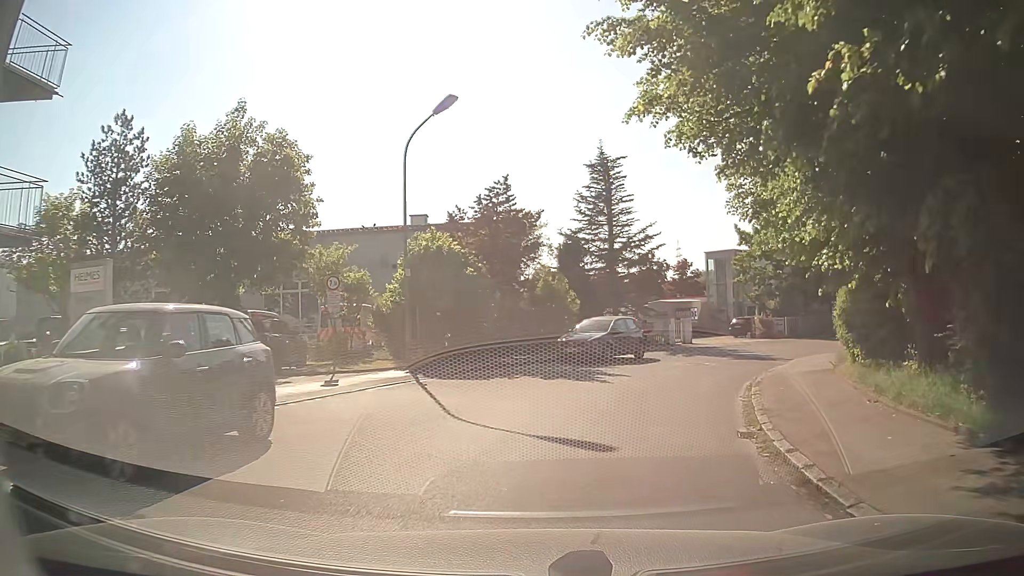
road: unclassified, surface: asphalt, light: Day
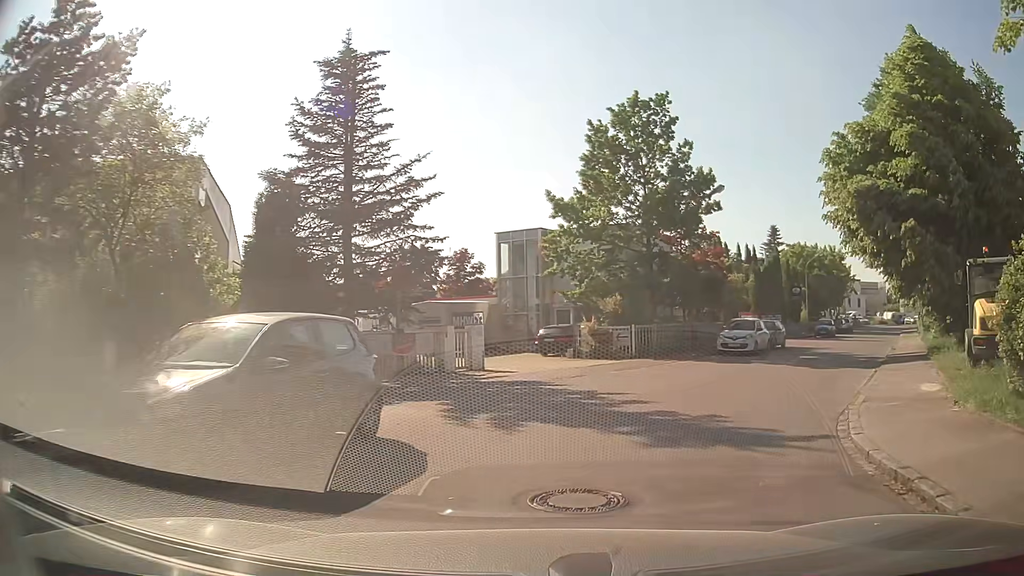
(+2.5, +15.9) m; +20°
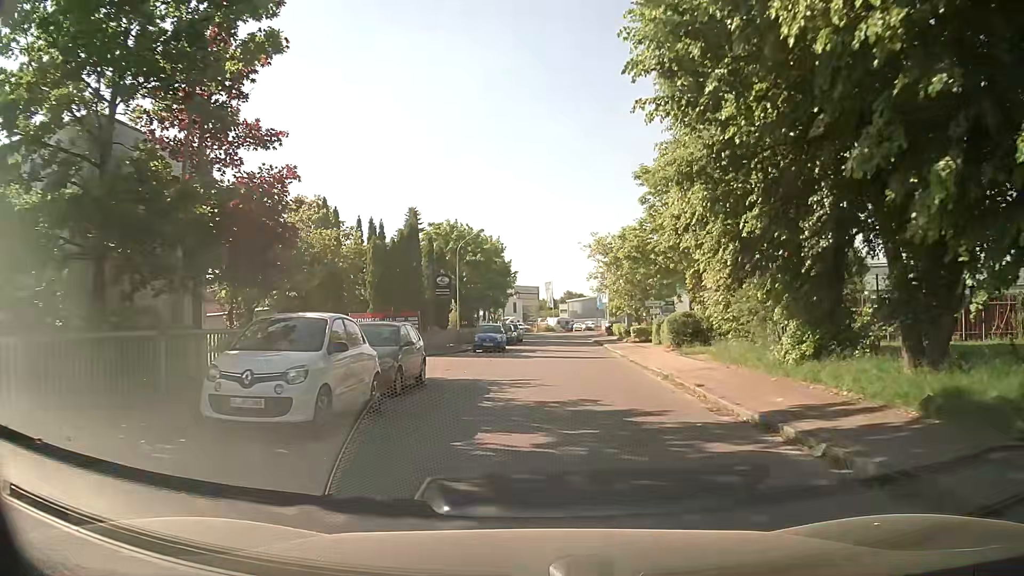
(+6.6, +18.9) m; +31°
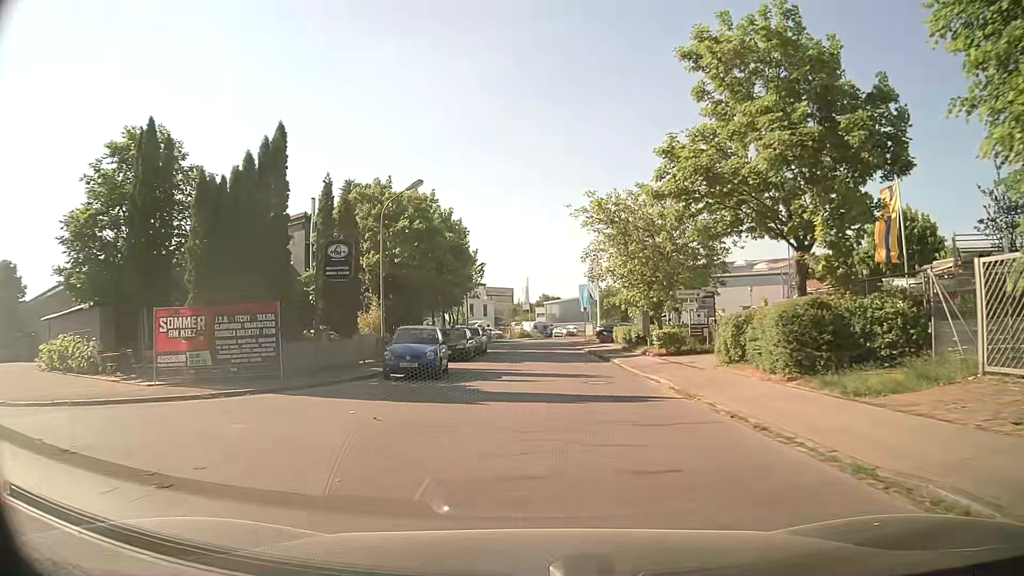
(+0.2, +16.2) m; +1°
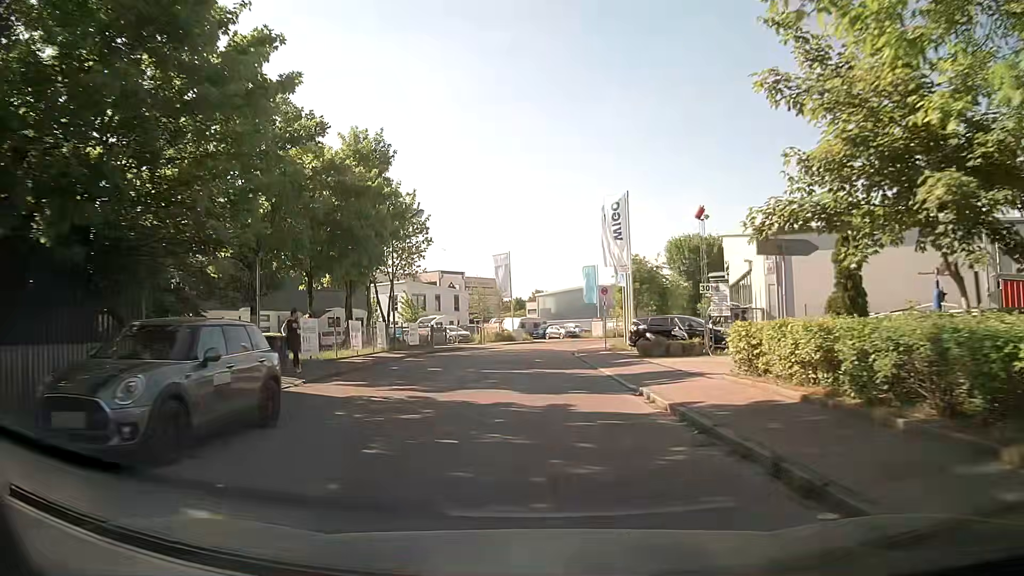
(+1.3, +28.0) m; +2°
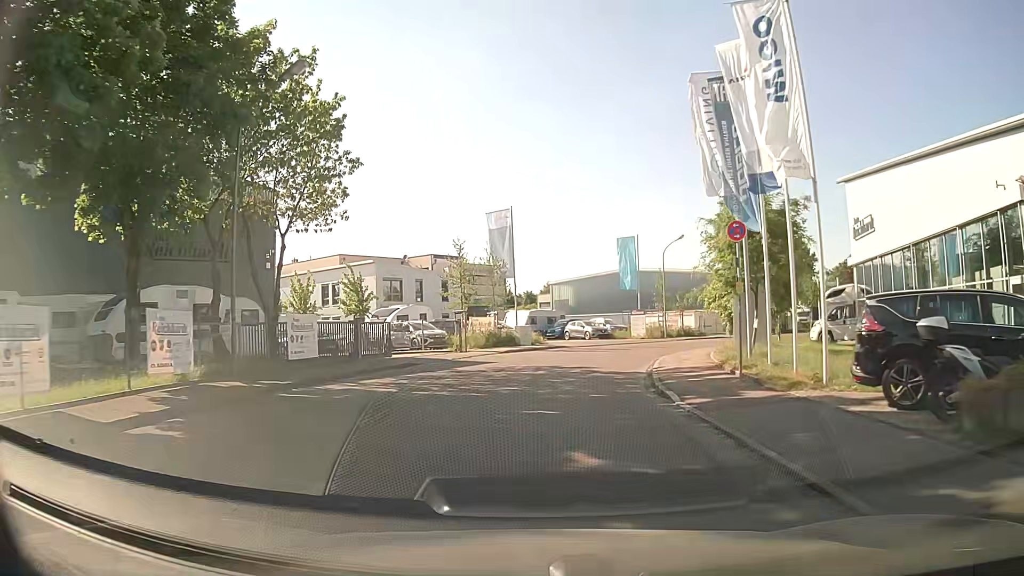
(-0.2, +20.5) m; 0°
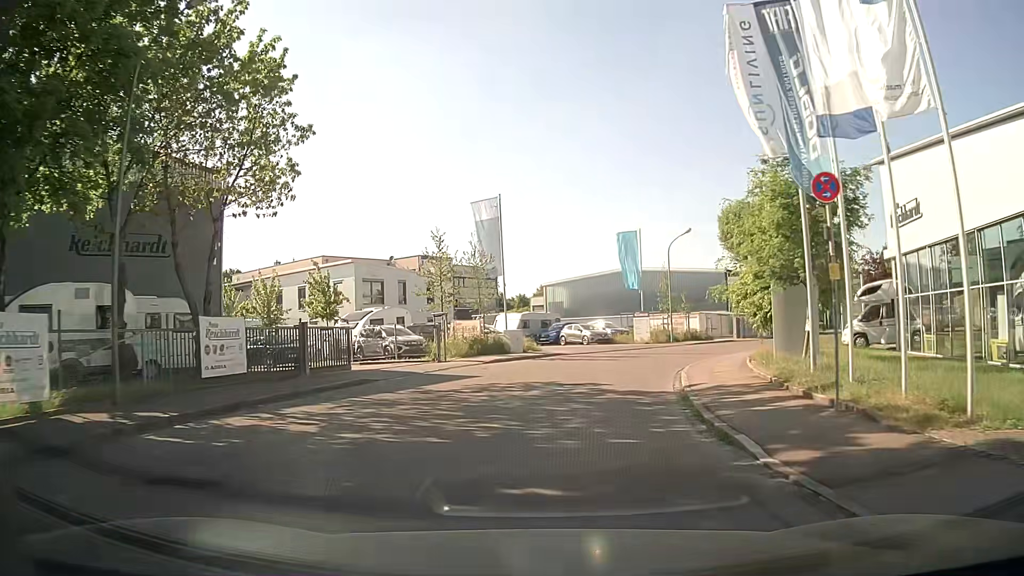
(0.0, +4.7) m; 0°
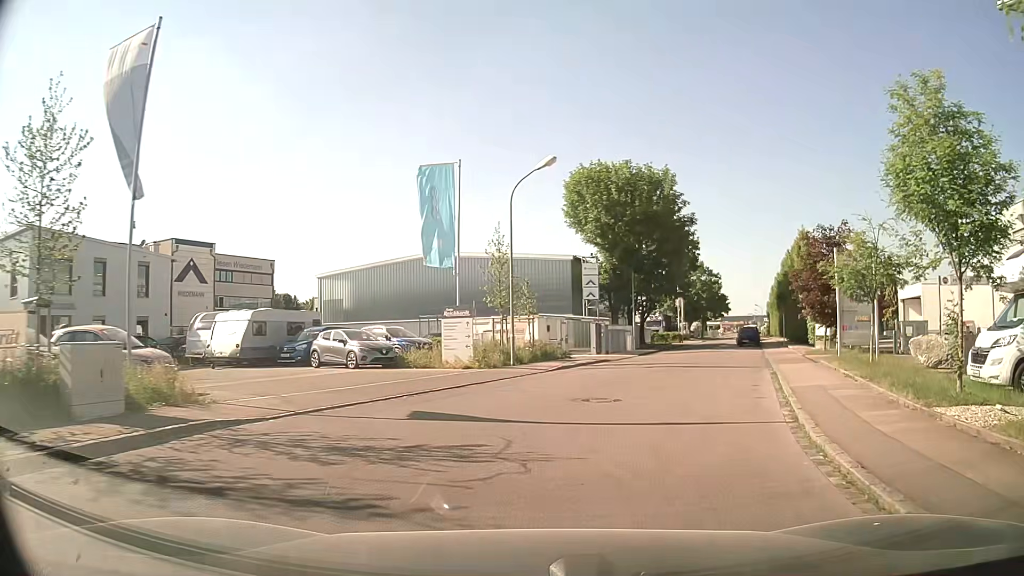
(+2.0, +20.6) m; +16°
(+1, +10) (+4, +19) (+7, +29) (+10, +39) (+13, +48) (+15, +58) (+18, +67) (+21, +77) (+24, +87) (+27, +96) m
